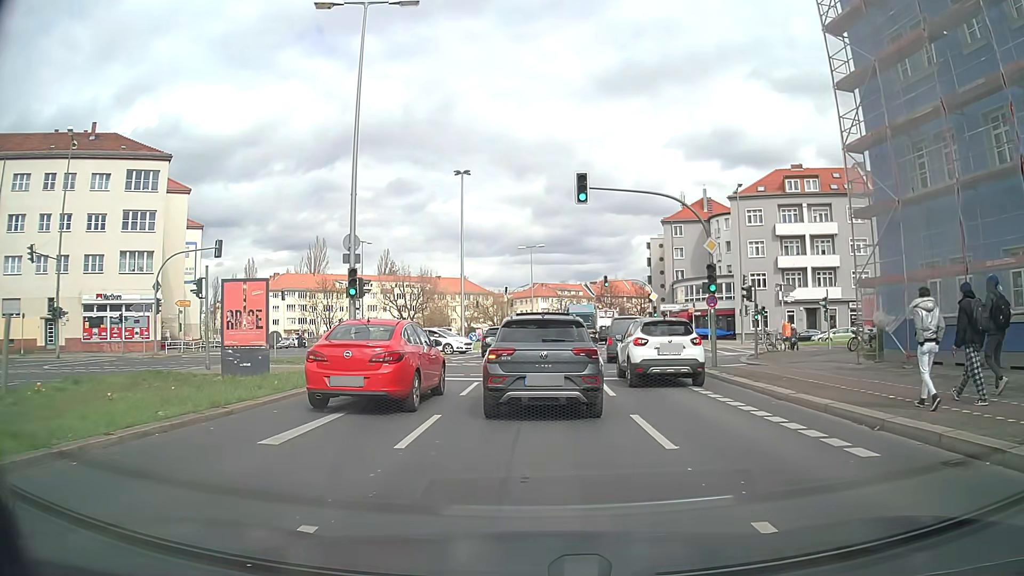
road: secondary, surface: asphalt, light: Day
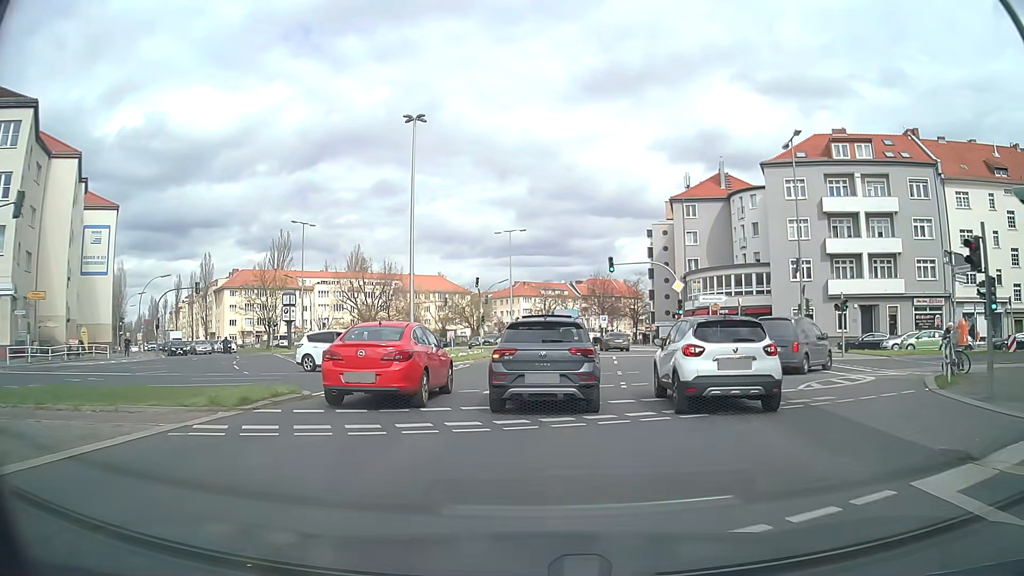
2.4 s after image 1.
(+0.3, +16.6) m; +1°
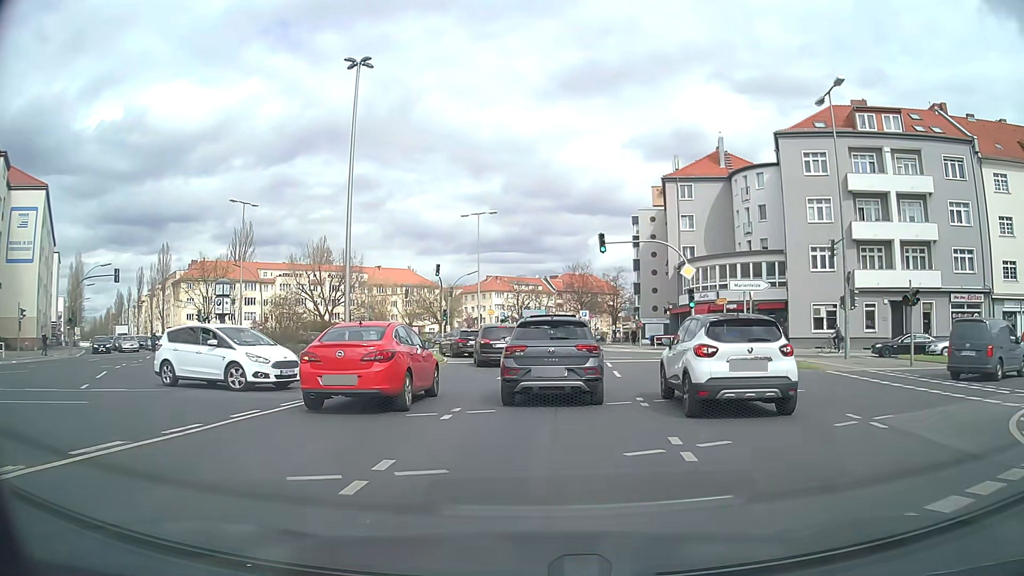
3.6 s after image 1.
(+0.2, +9.3) m; +3°
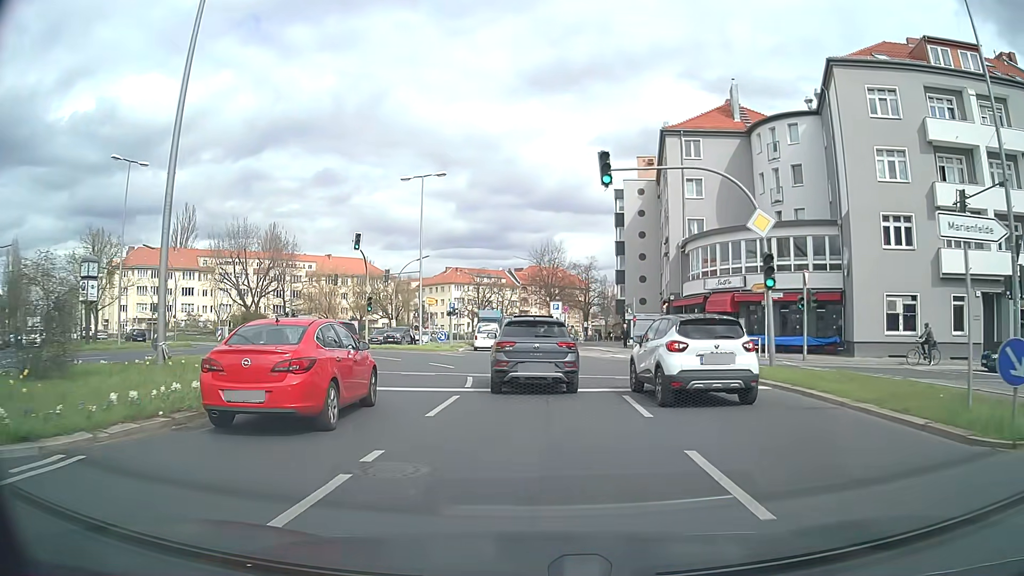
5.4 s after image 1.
(+0.3, +14.9) m; +3°
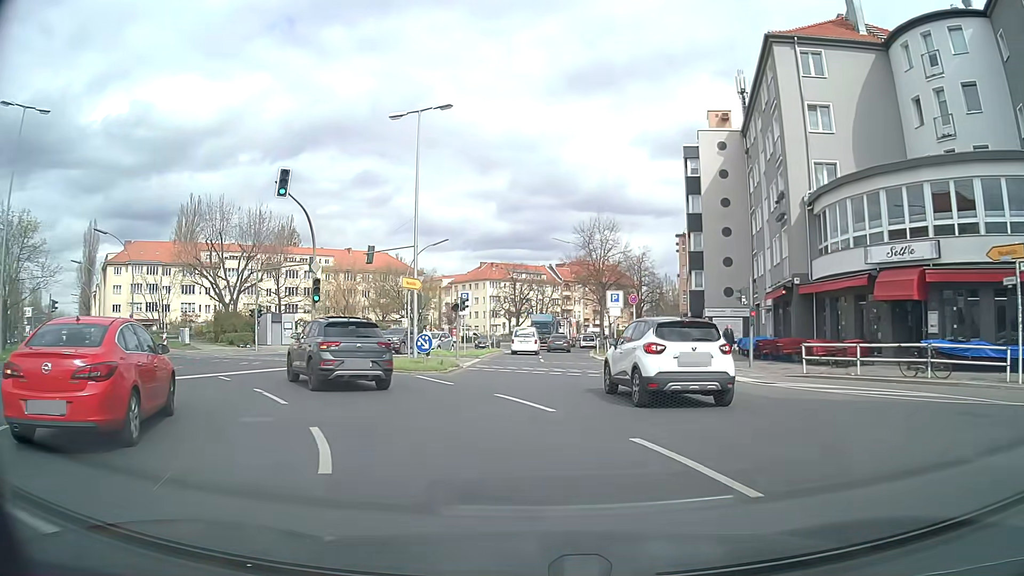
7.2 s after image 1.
(-0.3, +16.5) m; -3°
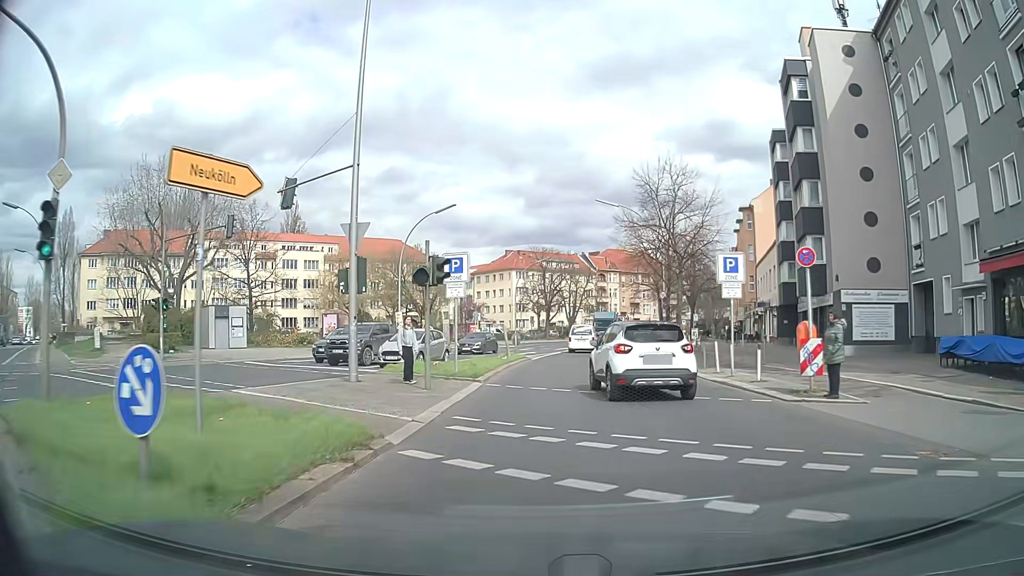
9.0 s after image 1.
(-0.6, +16.9) m; -3°
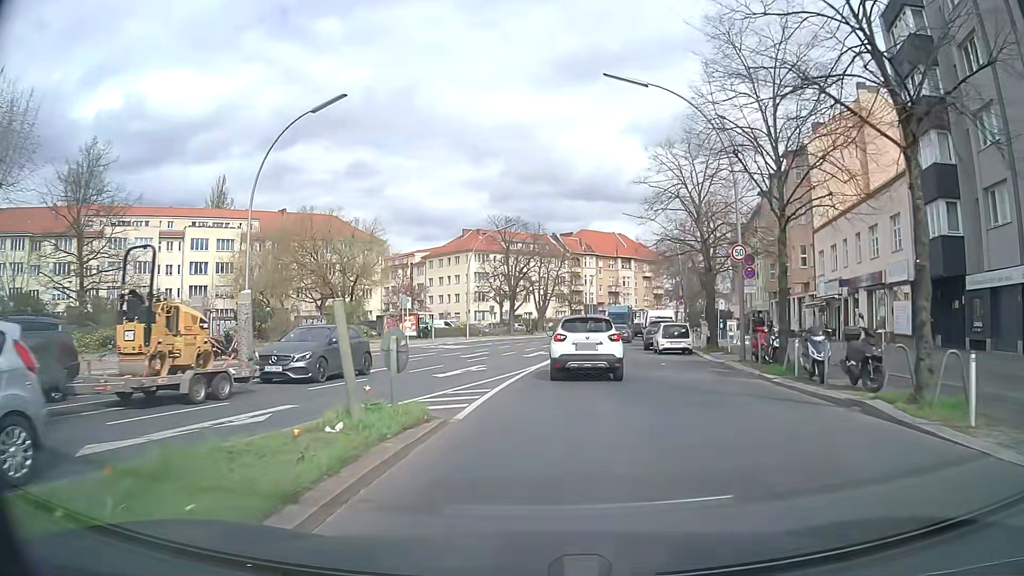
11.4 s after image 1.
(+0.5, +23.0) m; +3°
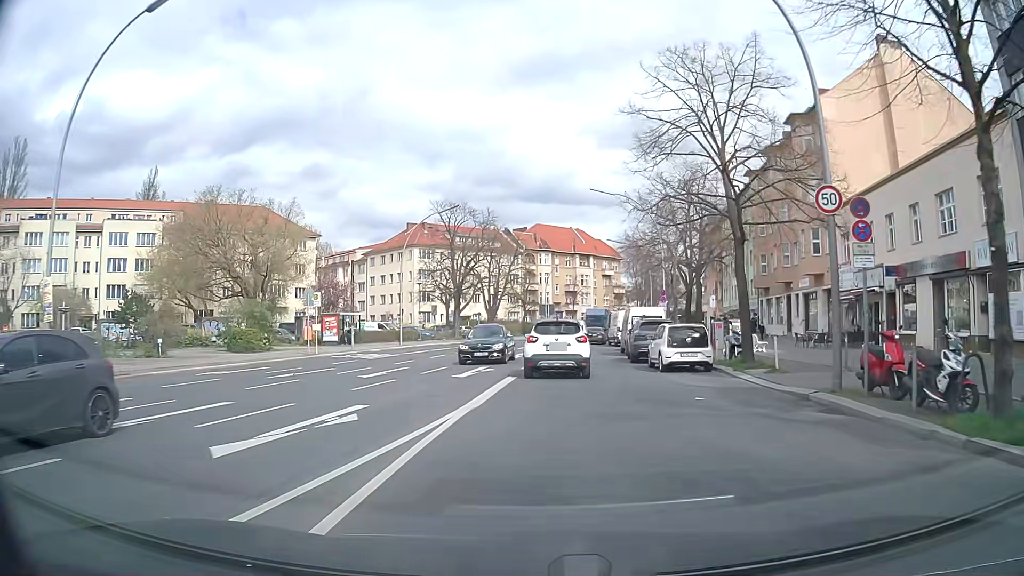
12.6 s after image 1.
(+0.4, +10.8) m; +4°
(0, +10) (+1, +20) (+2, +30) (+2, +40) (+4, +50) (+5, +60) (+7, +70) (+9, +79) (+11, +89) (+14, +99) m
